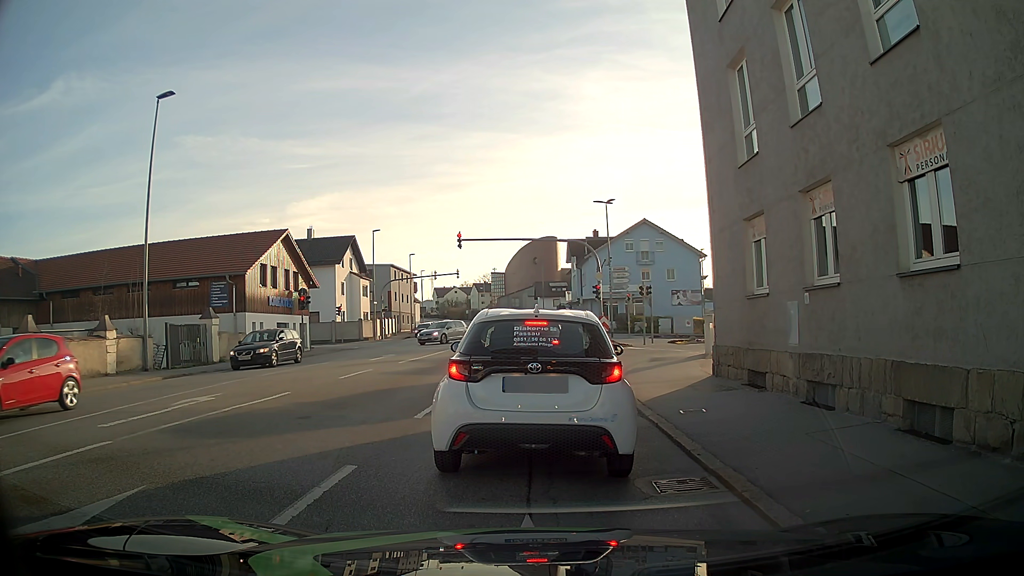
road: tertiary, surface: asphalt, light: Day
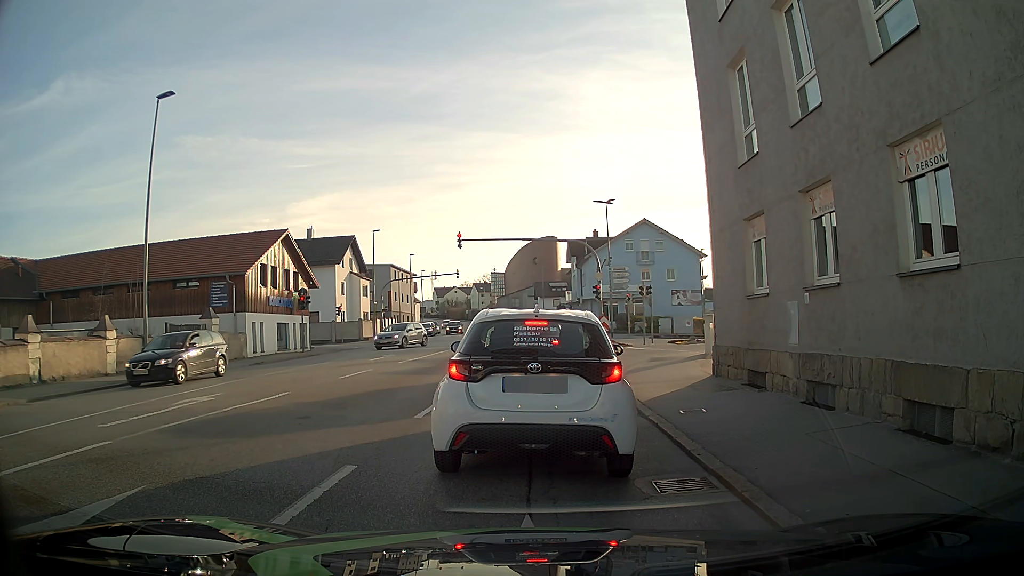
(0.0, 0.0) m; 0°
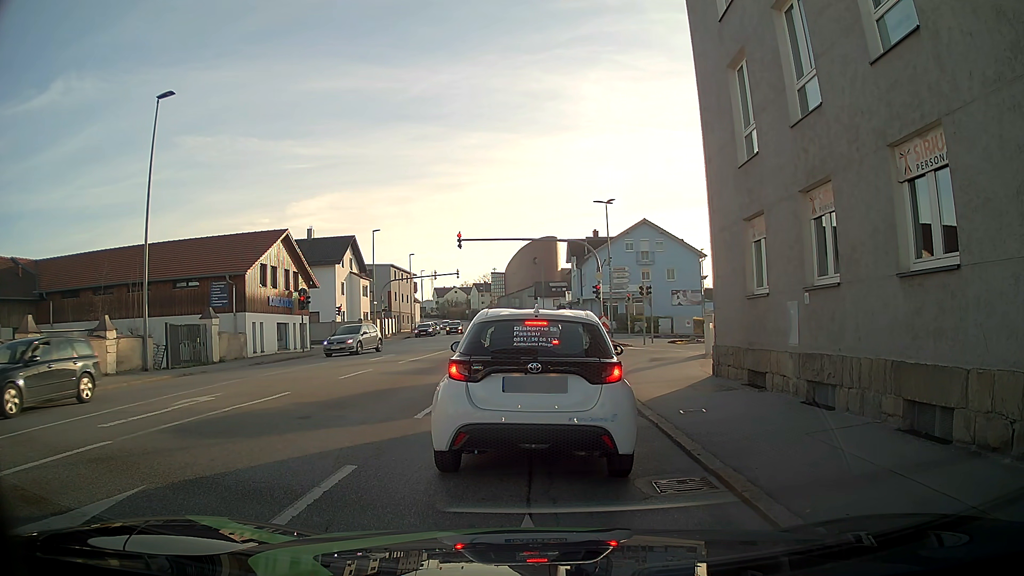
(0.0, 0.0) m; 0°
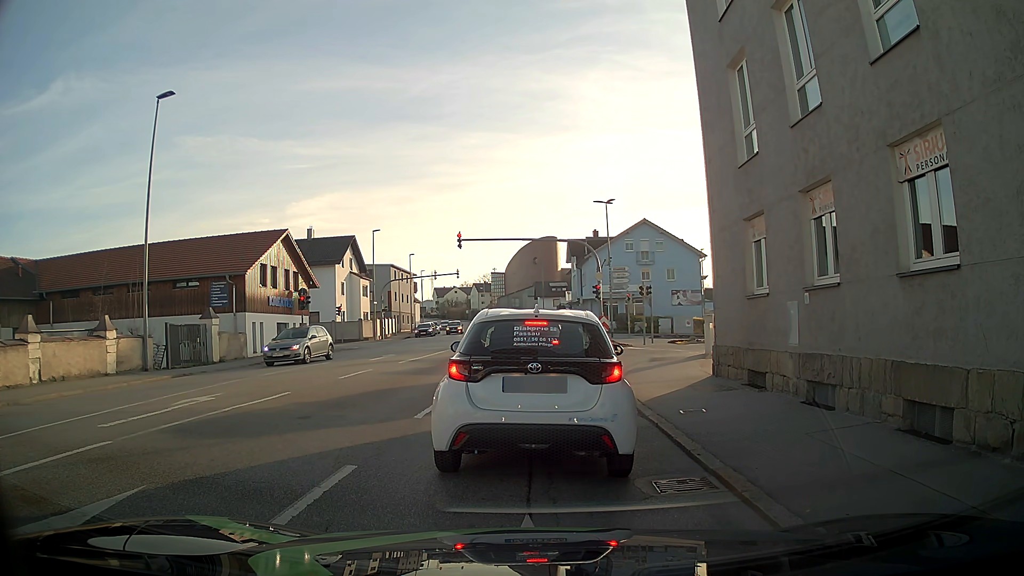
(0.0, 0.0) m; 0°
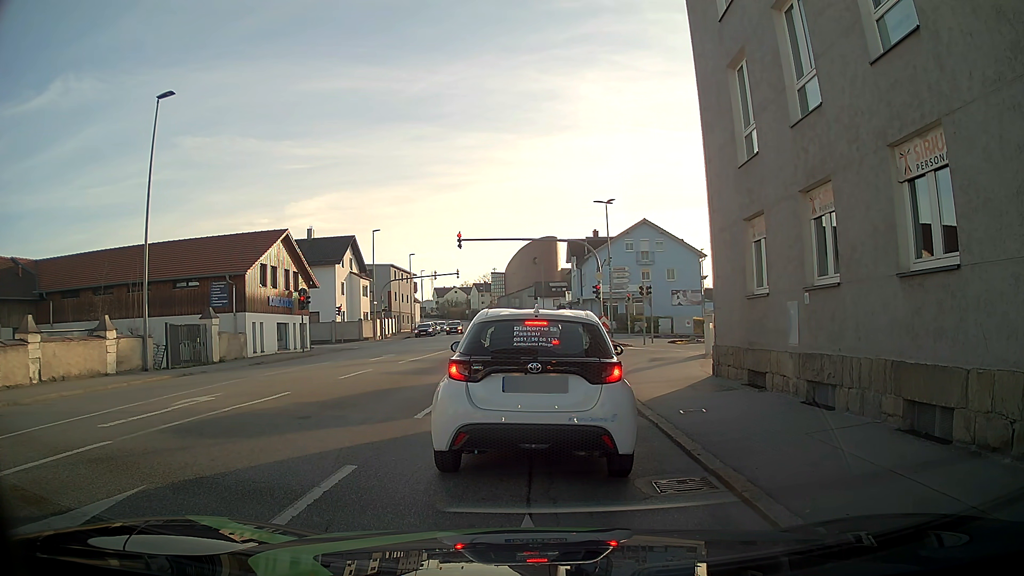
(0.0, 0.0) m; 0°
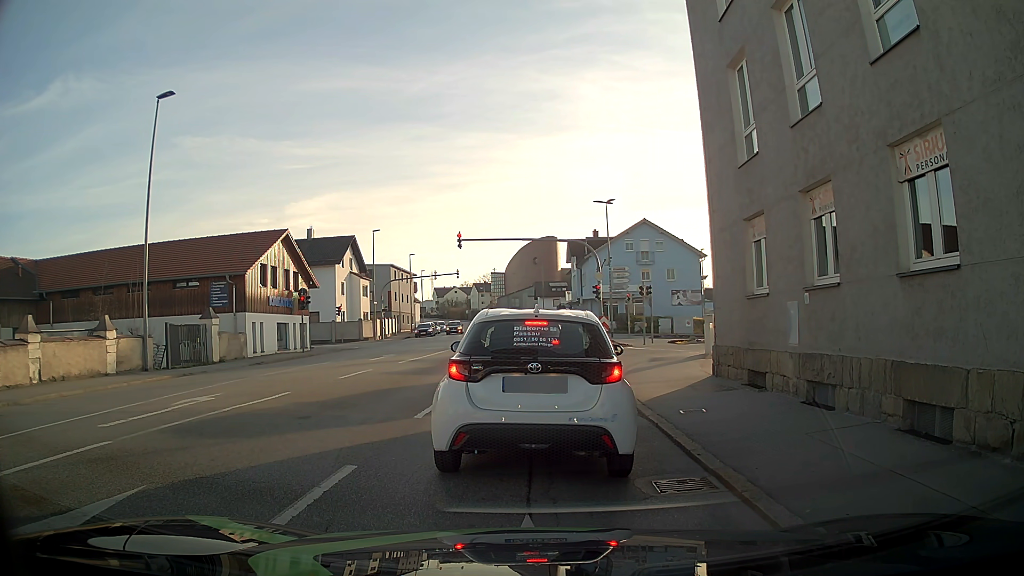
(0.0, 0.0) m; 0°
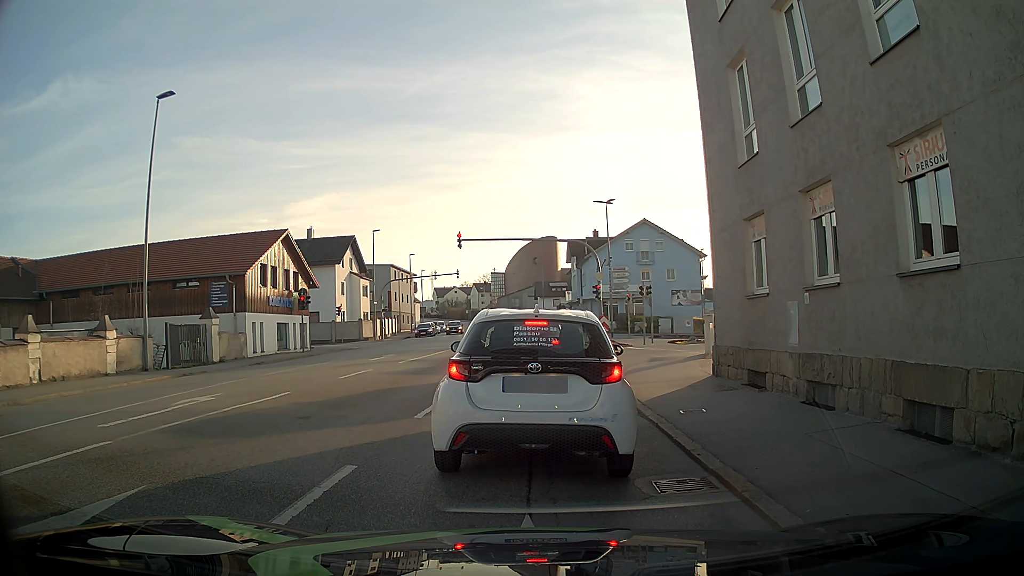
(0.0, 0.0) m; 0°
